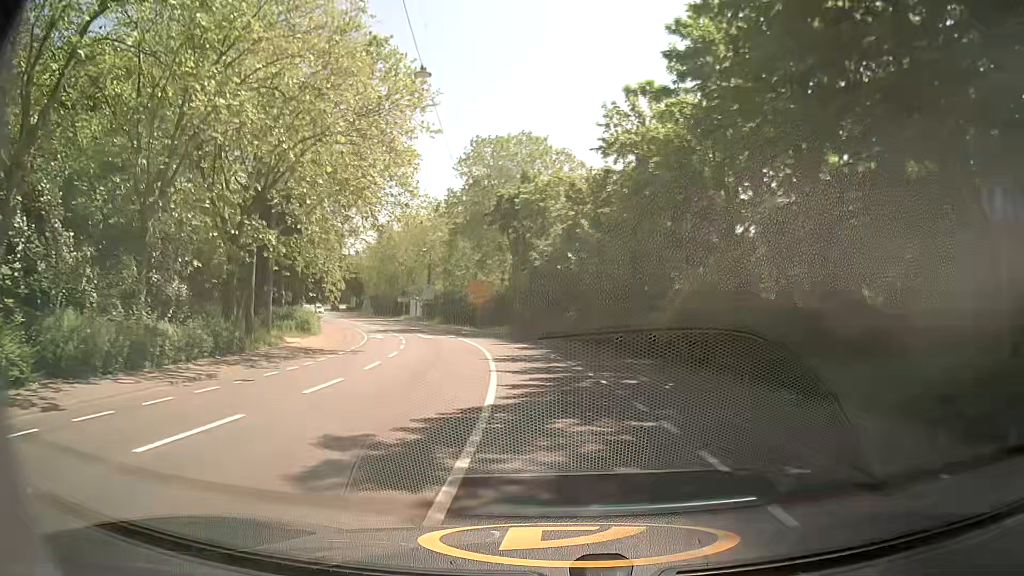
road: secondary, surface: asphalt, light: Day
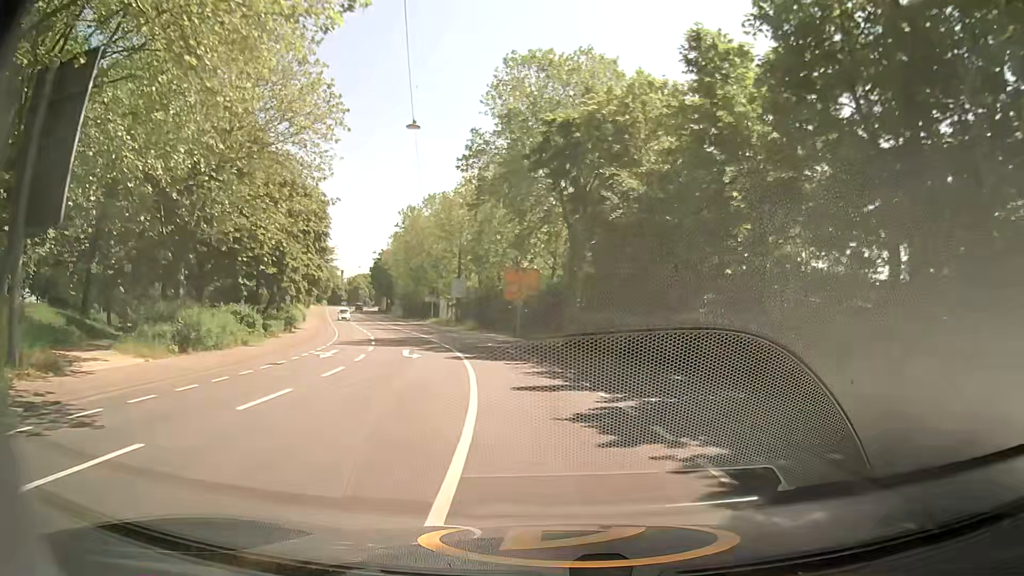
(-0.9, +20.7) m; -4°
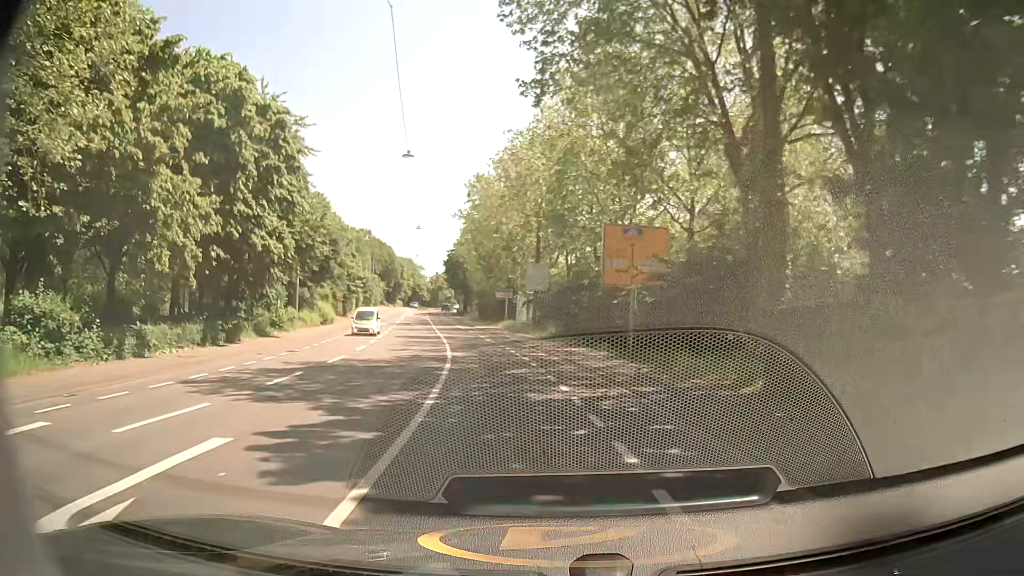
(-1.3, +21.4) m; -8°
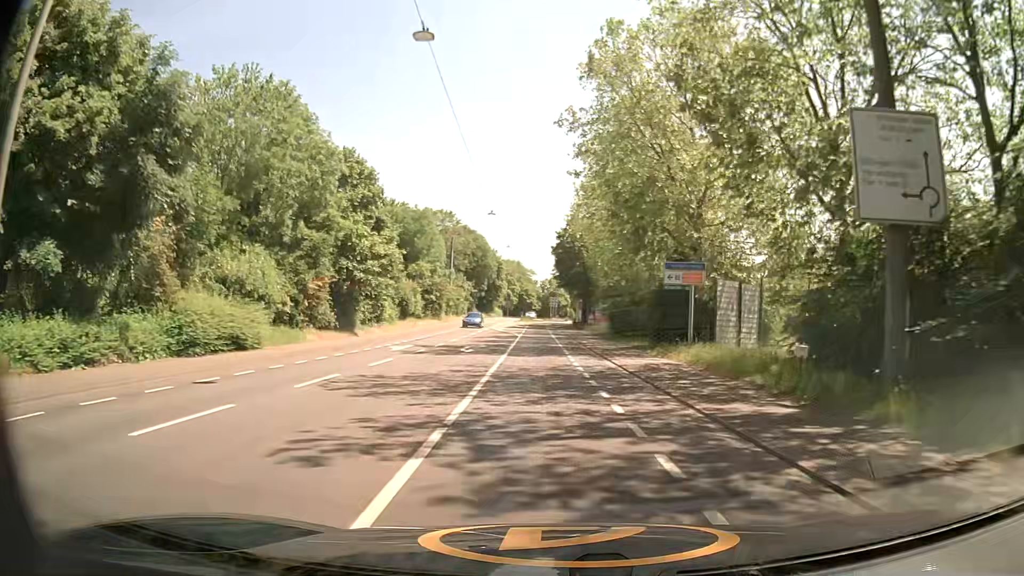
(-5.0, +36.7) m; -10°
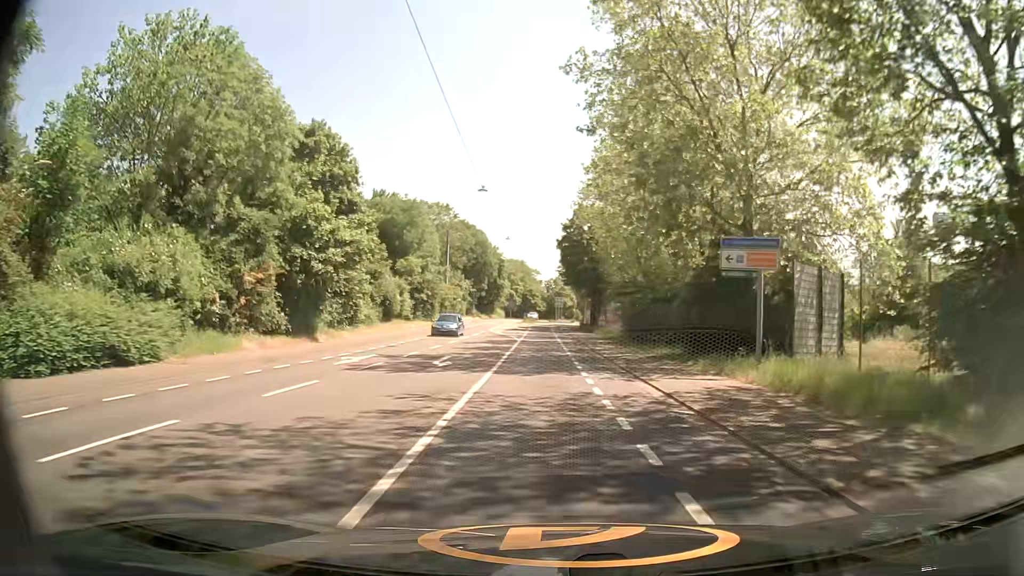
(-0.1, +7.6) m; -1°
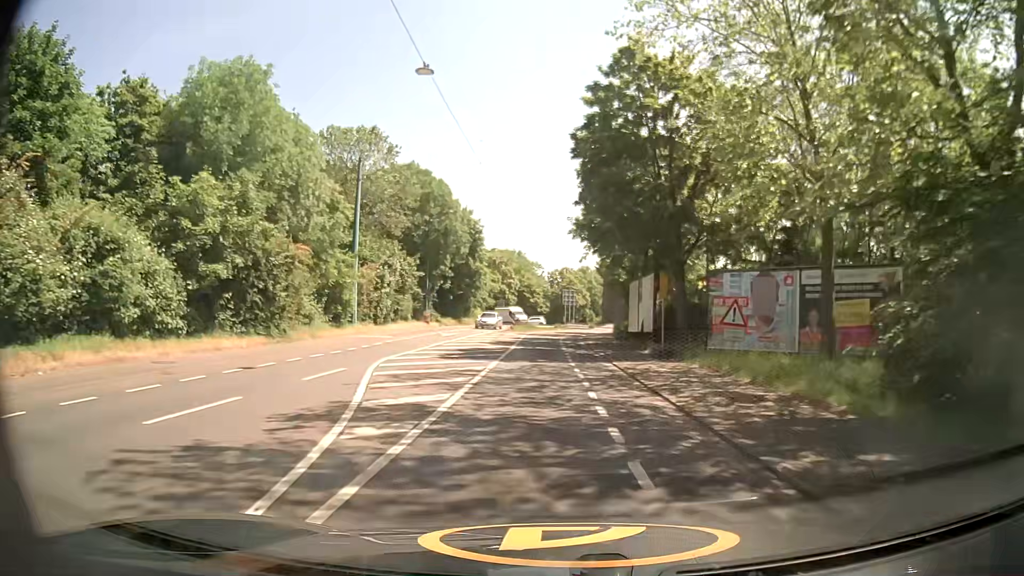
(-0.5, +39.6) m; -1°
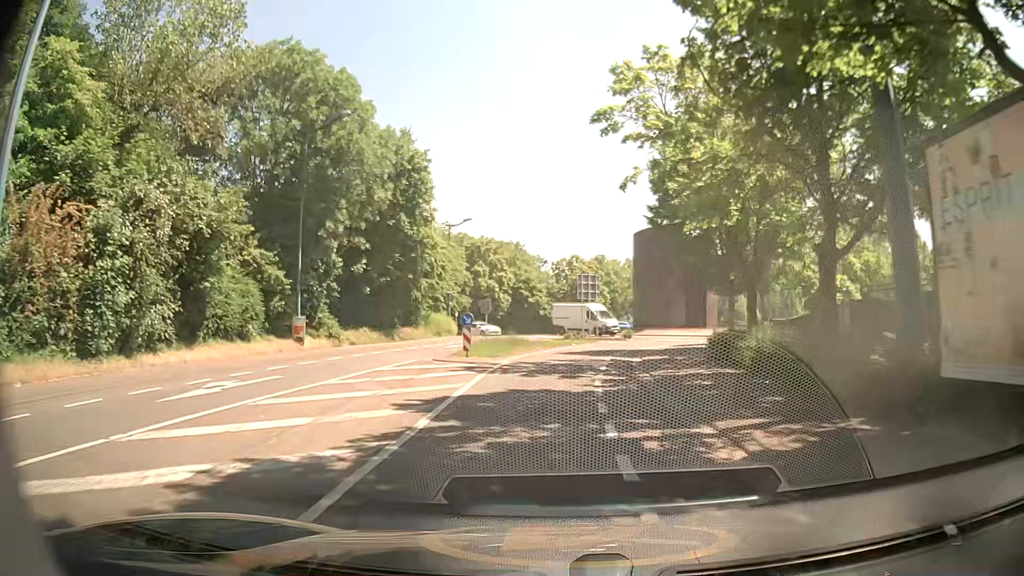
(+0.1, +29.8) m; 0°
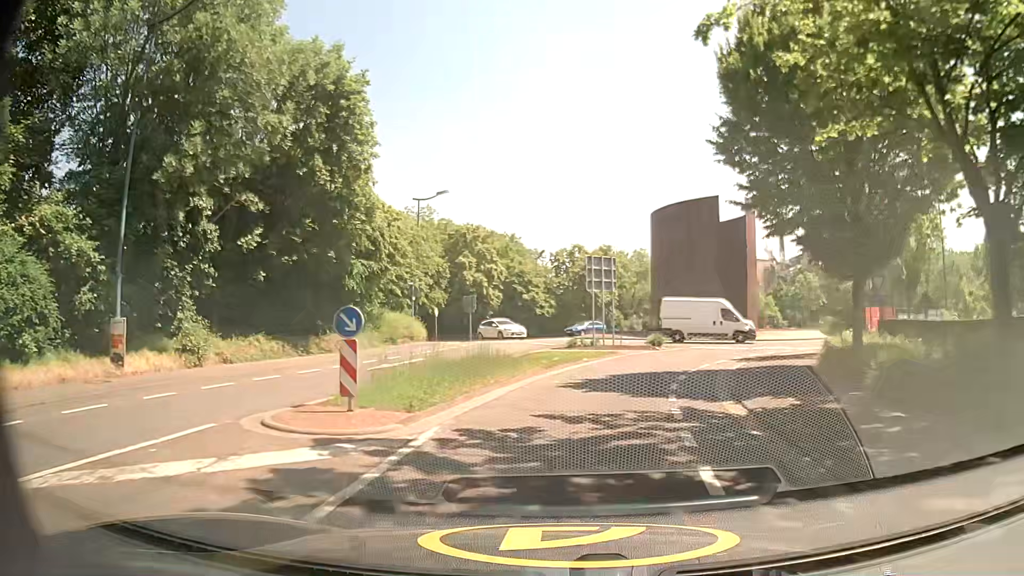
(0.0, +12.2) m; 0°
(0, +10) (+2, +20) (+7, +29) (+14, +35) (+22, +42) (+25, +51) (+22, +61) (+22, +71) (+26, +80) (+33, +88) m
